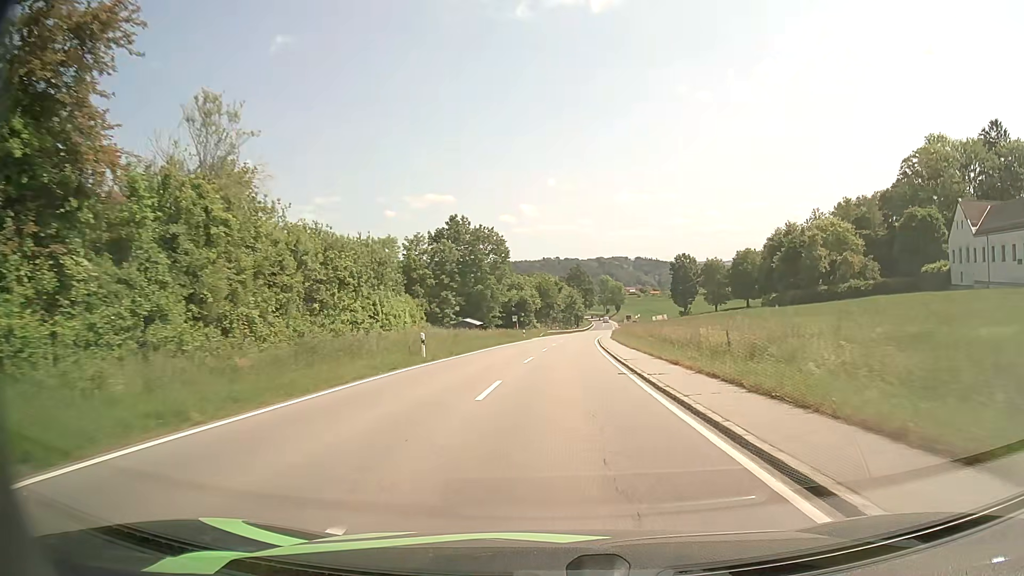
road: tertiary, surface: asphalt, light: Day
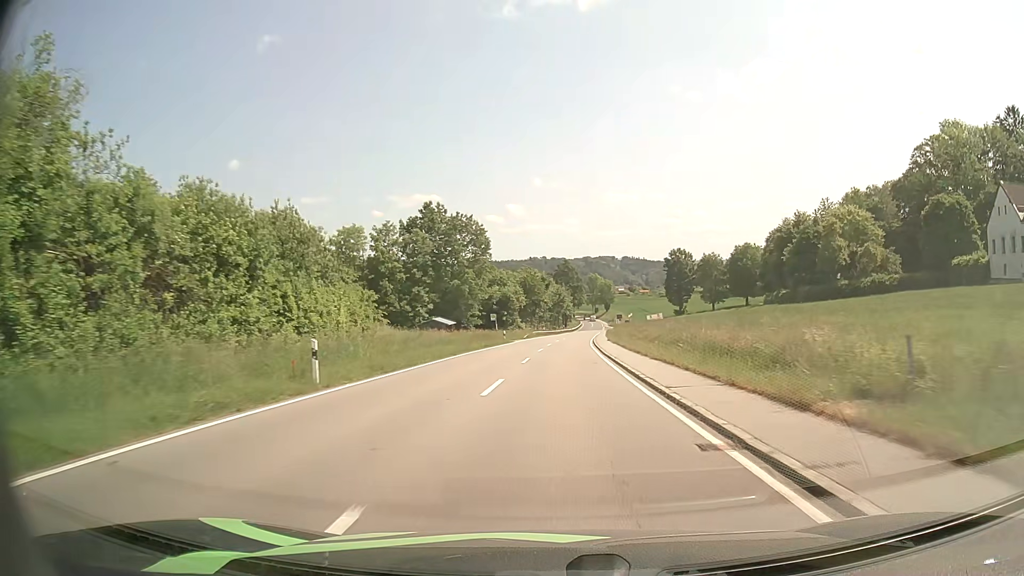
(+0.2, +11.4) m; +2°
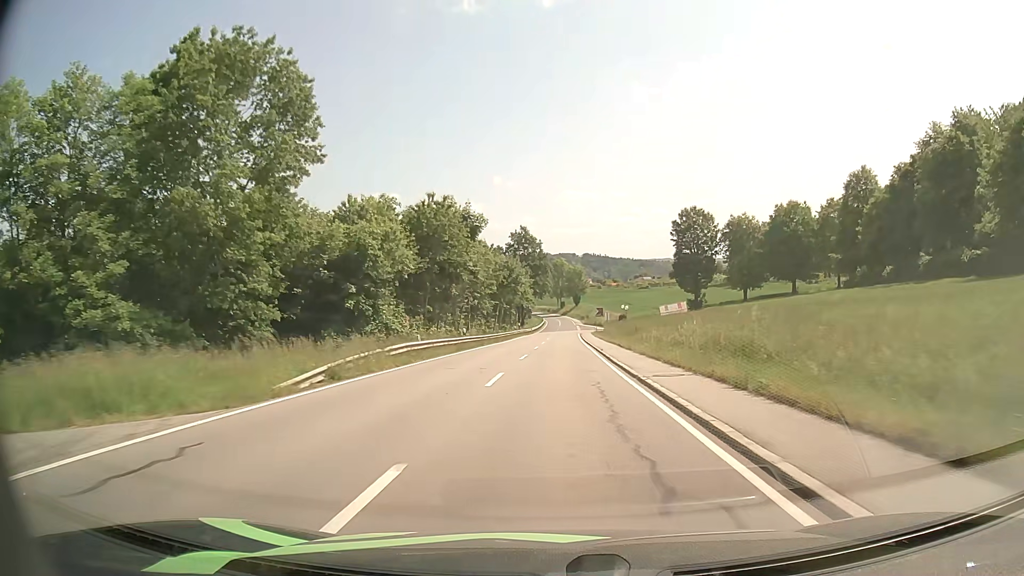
(+1.7, +58.9) m; +3°
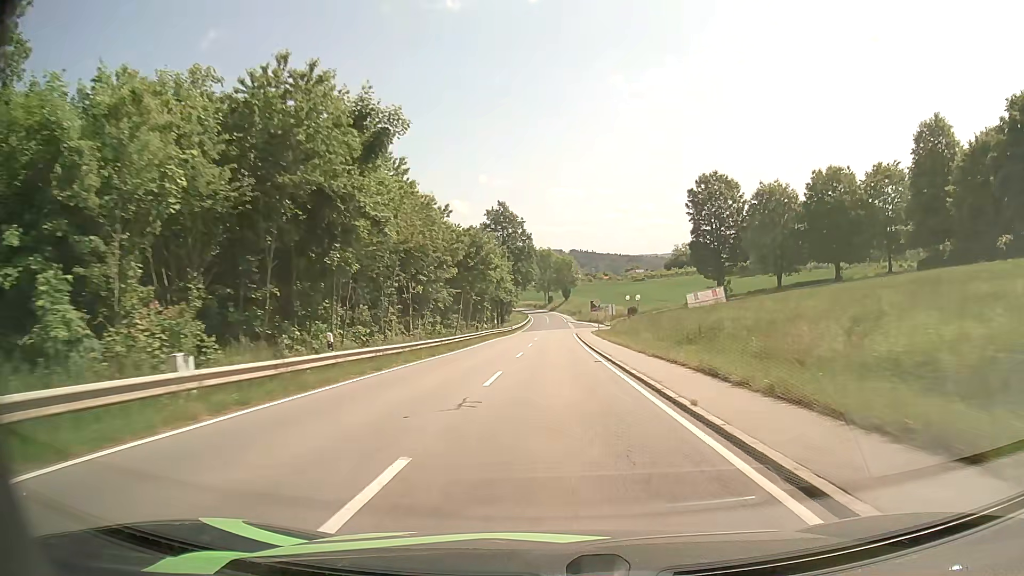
(+0.3, +23.6) m; +1°
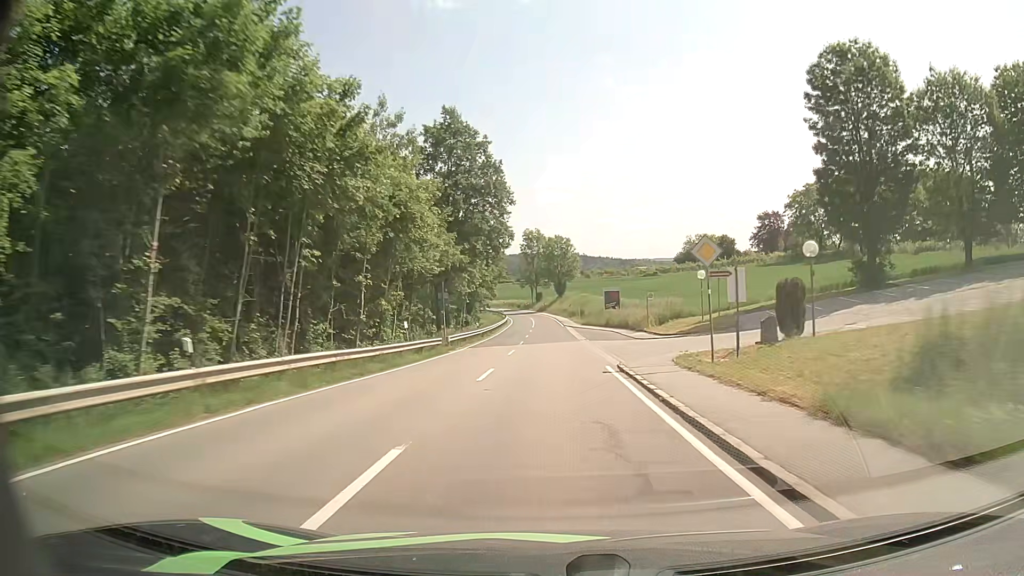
(+0.4, +47.1) m; +1°
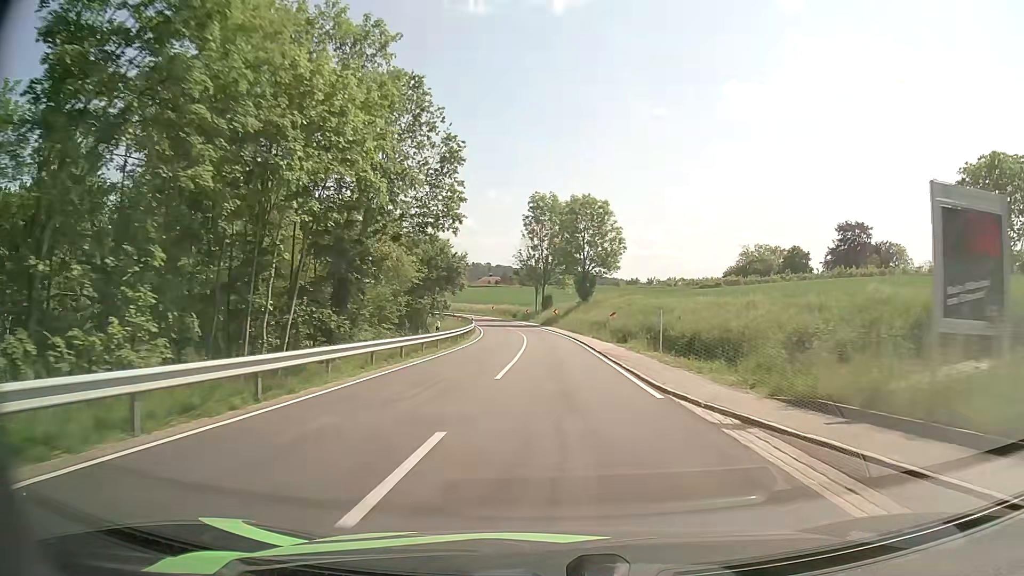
(-0.4, +58.8) m; -1°
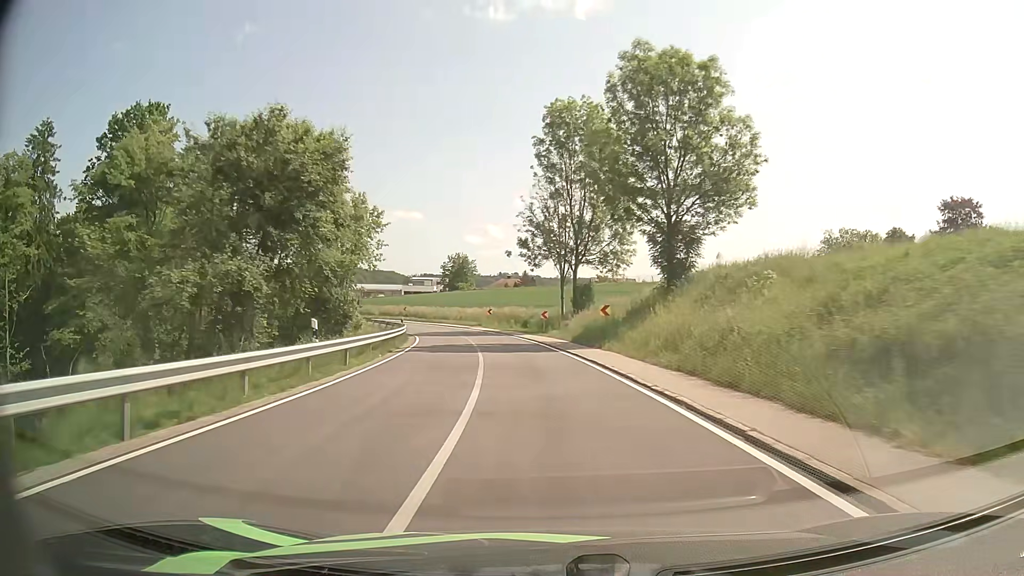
(-0.5, +44.6) m; -2°
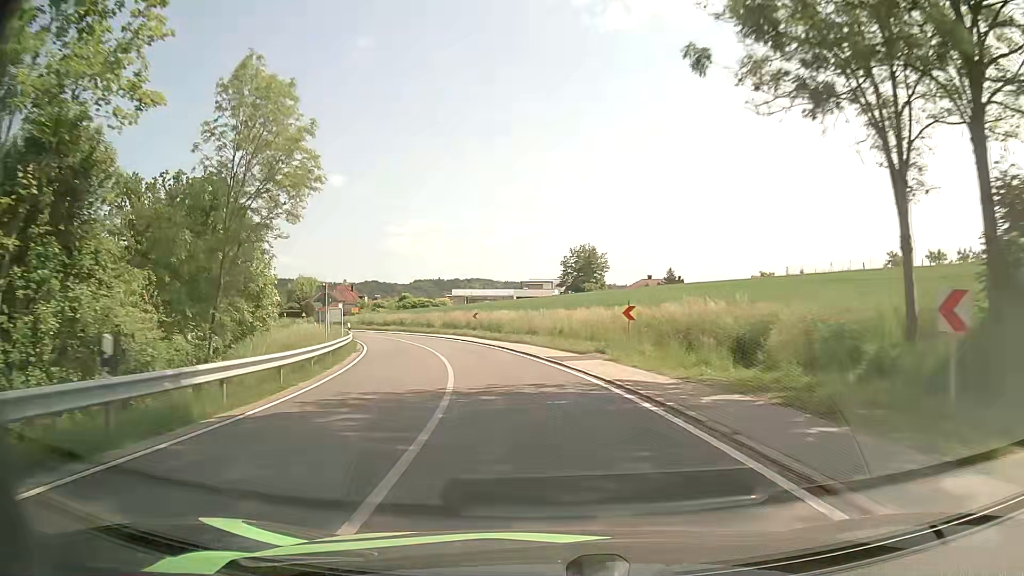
(-3.3, +40.9) m; -11°
(0, +10) (-2, +20) (-4, +30) (-6, +39) (-10, +49) (-13, +58) (-18, +67) (-22, +76) (-27, +85) (-33, +93) m
